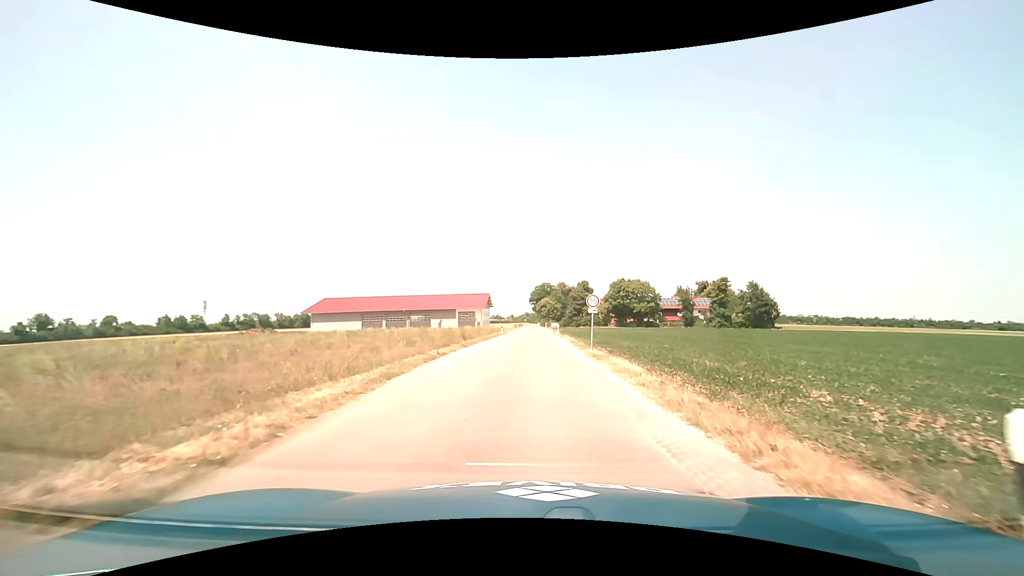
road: unclassified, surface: asphalt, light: Day
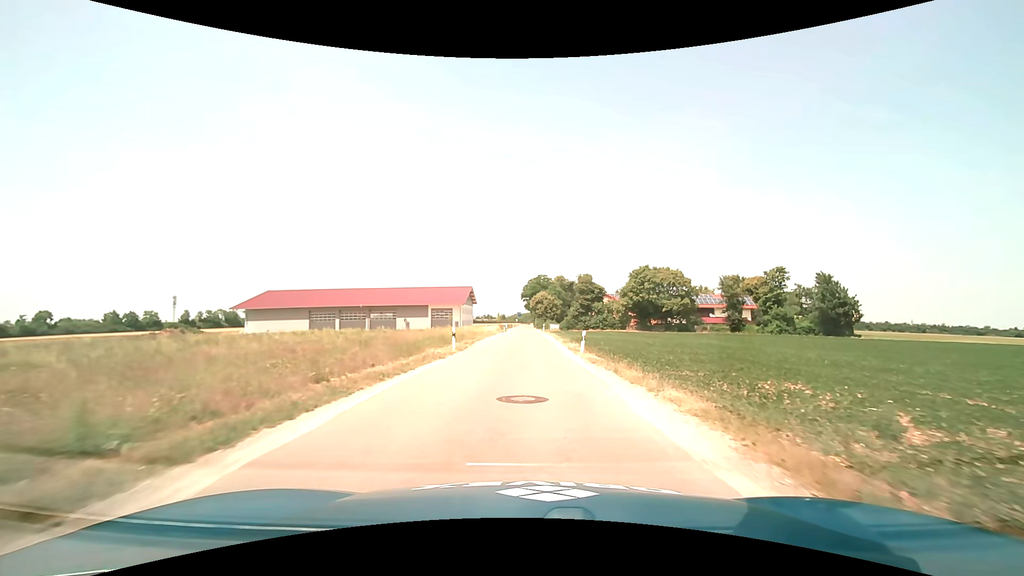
(+0.1, +30.3) m; +1°
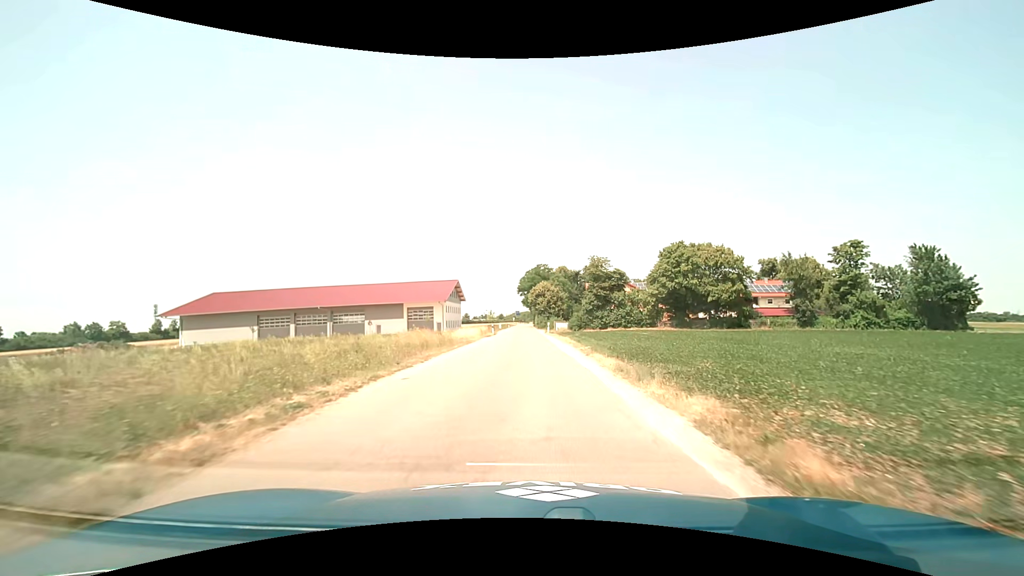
(0.0, +21.5) m; 0°
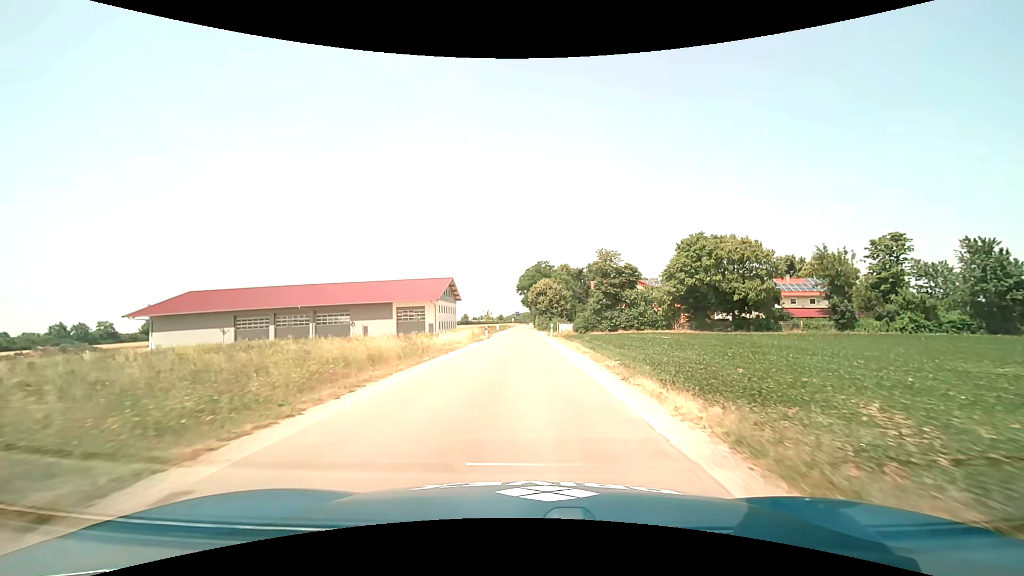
(0.0, +7.5) m; 0°
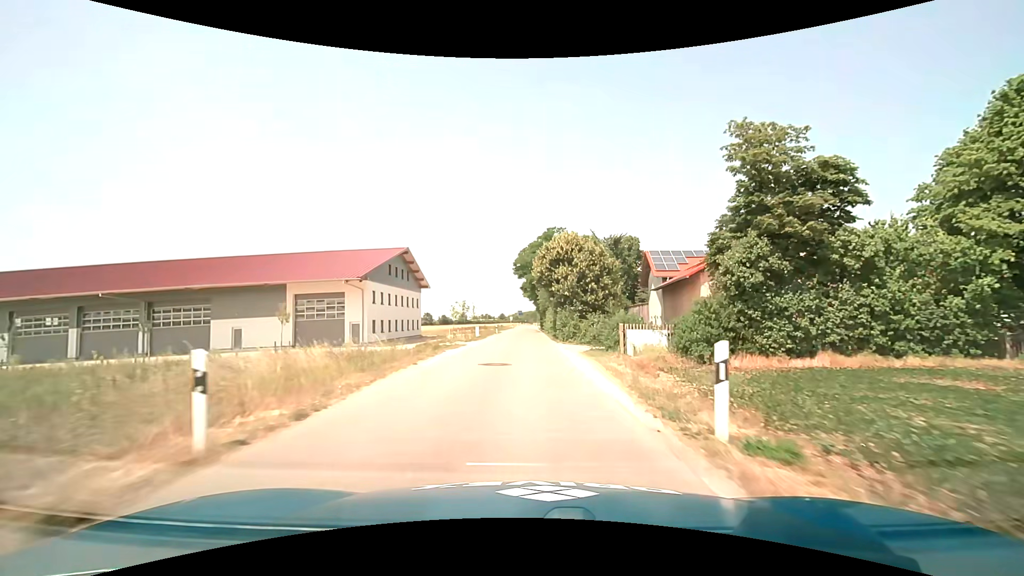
(0.0, +38.6) m; 0°
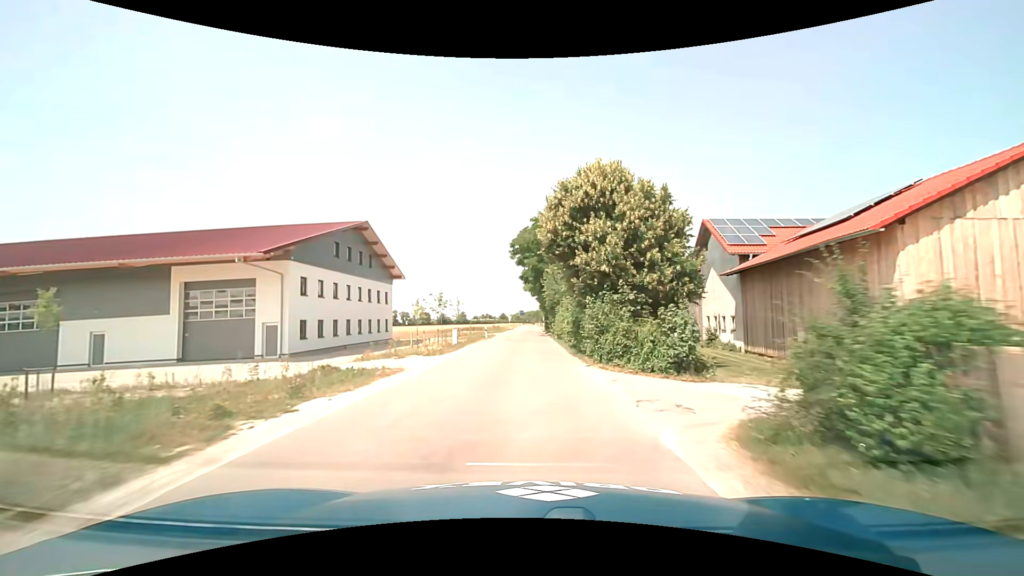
(0.0, +15.6) m; 0°
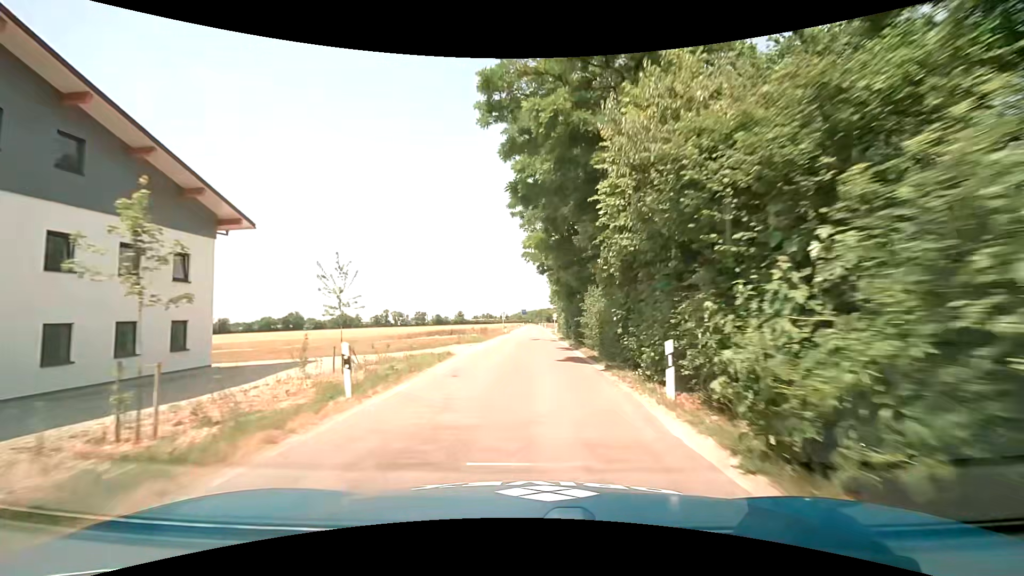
(-0.2, +31.6) m; 0°
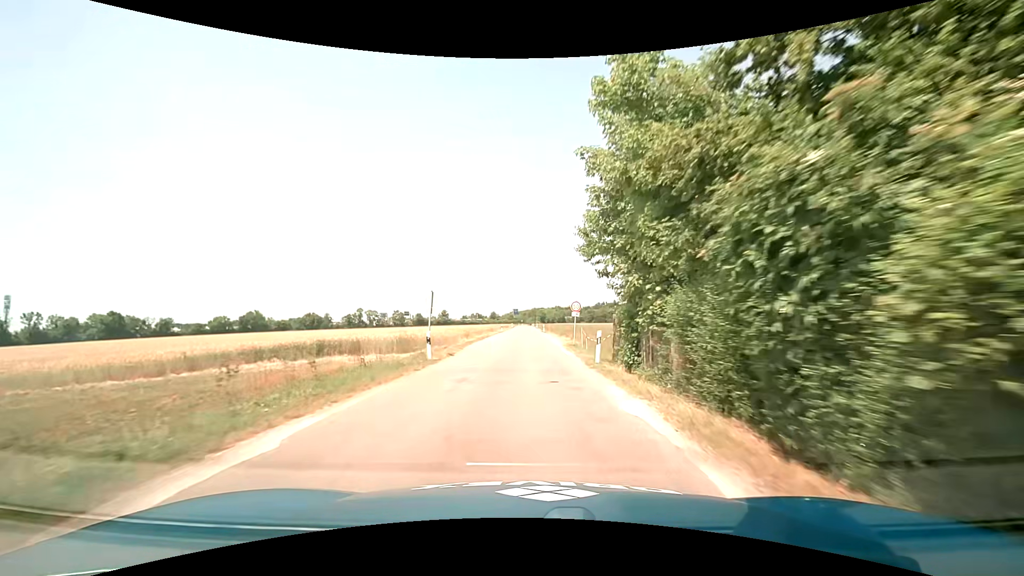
(+0.5, +39.9) m; +1°
(0, +10) (0, +20) (0, +30) (0, +40) (0, +50) (0, +60) (0, +70) (0, +80) (0, +90) (0, +100) m
